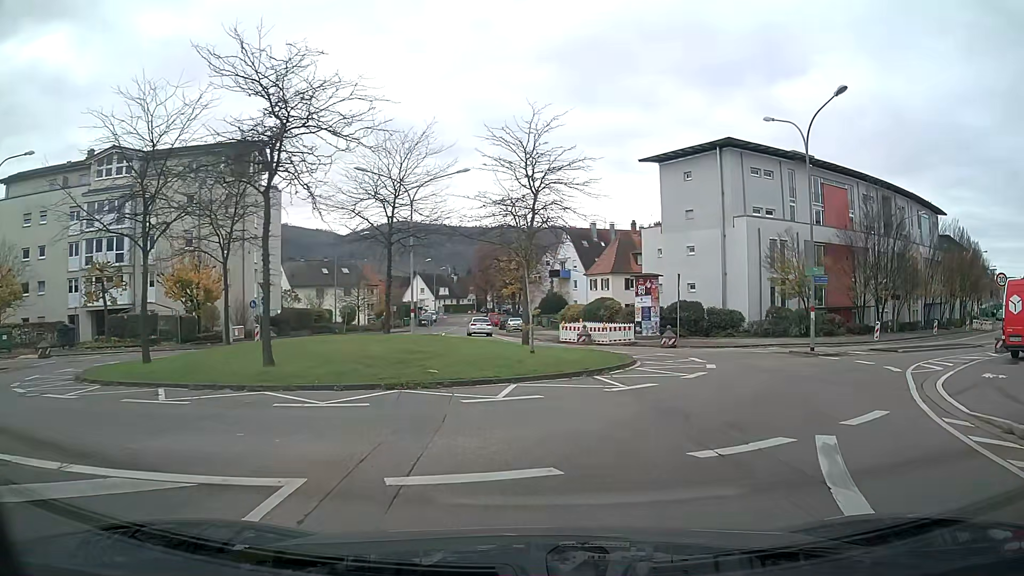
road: tertiary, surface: asphalt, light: Day
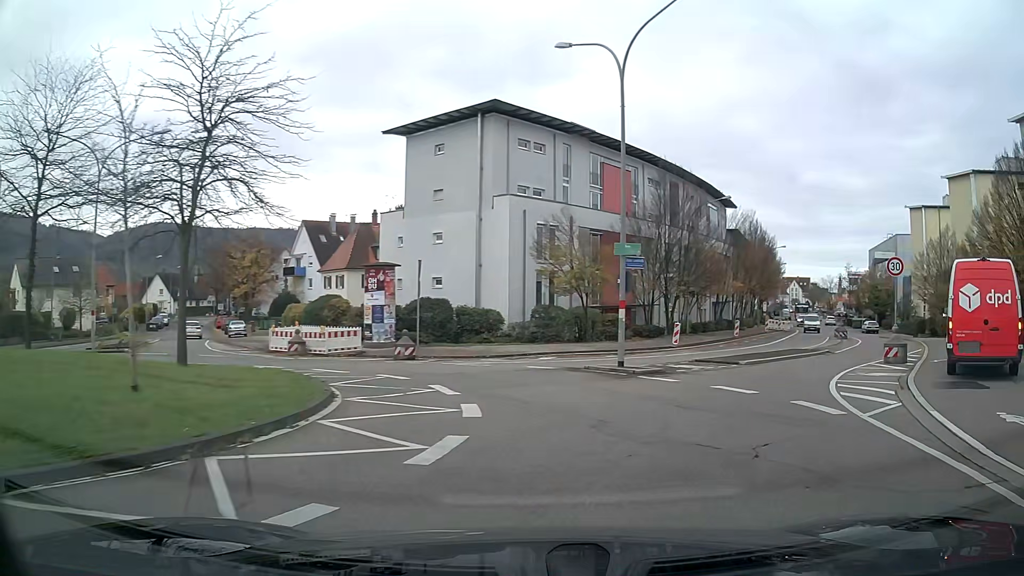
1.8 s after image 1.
(+1.7, +8.8) m; +23°
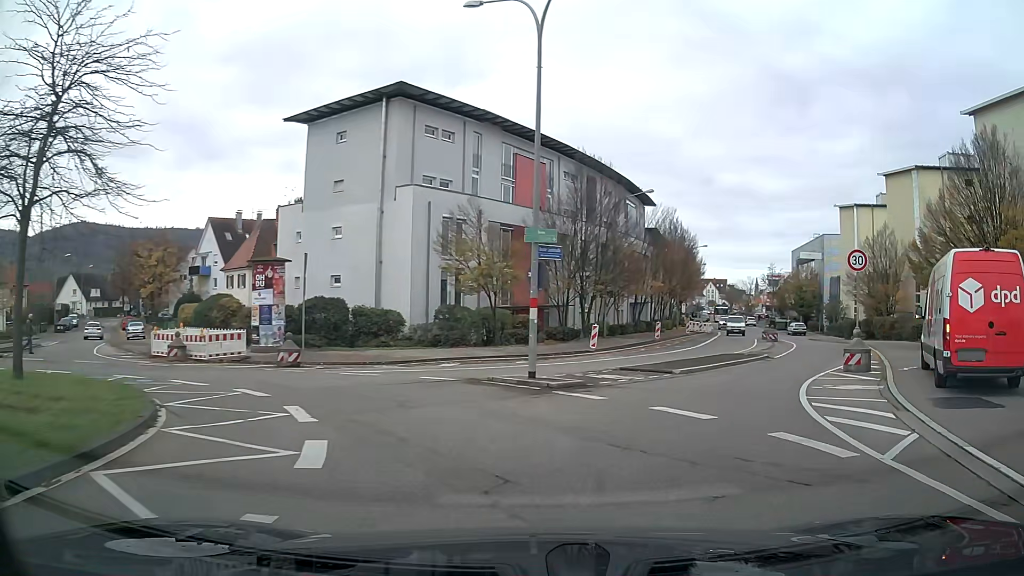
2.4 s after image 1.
(+0.2, +3.2) m; +8°
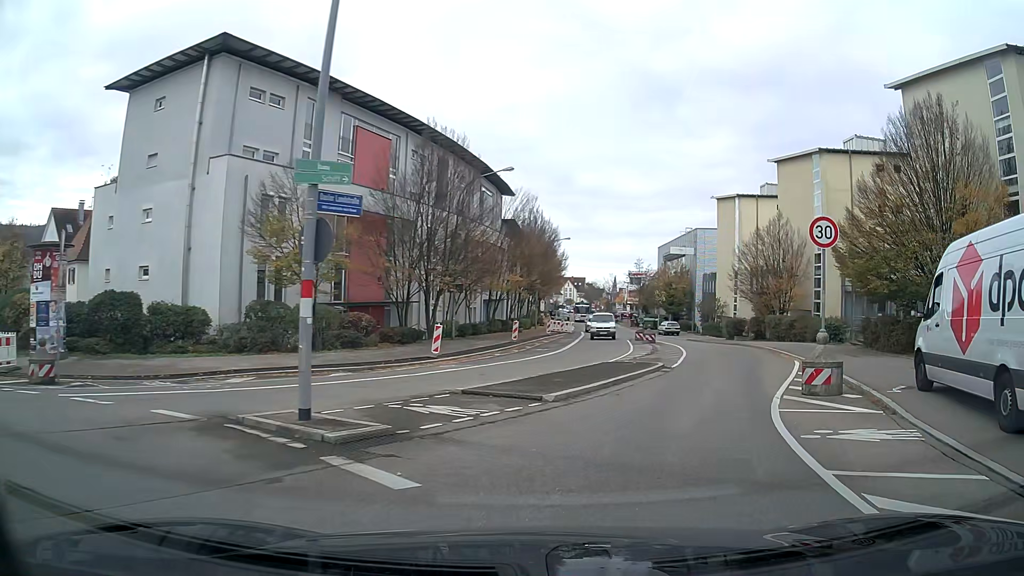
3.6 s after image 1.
(+0.6, +6.3) m; +10°
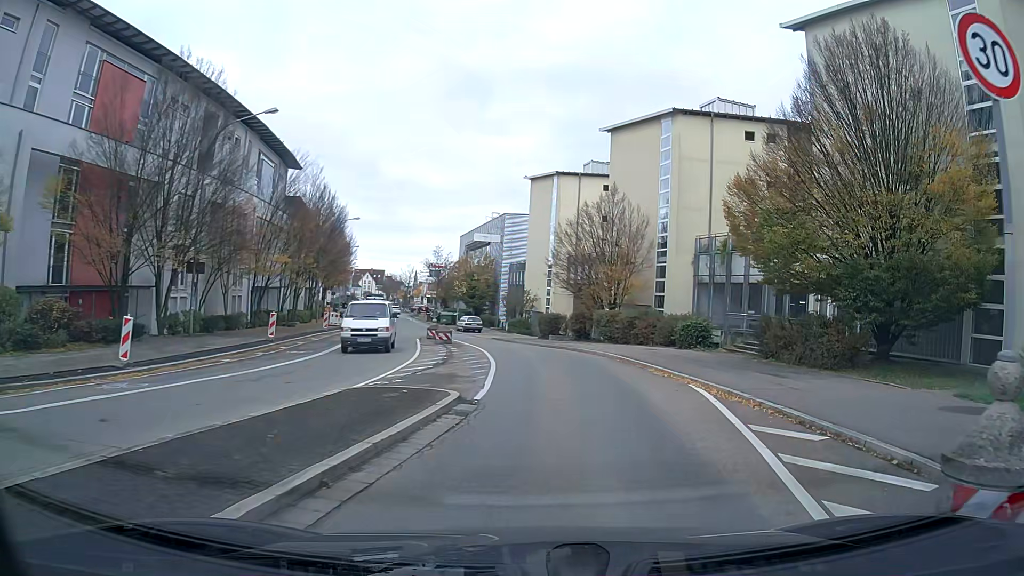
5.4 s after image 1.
(+1.4, +9.4) m; +16°
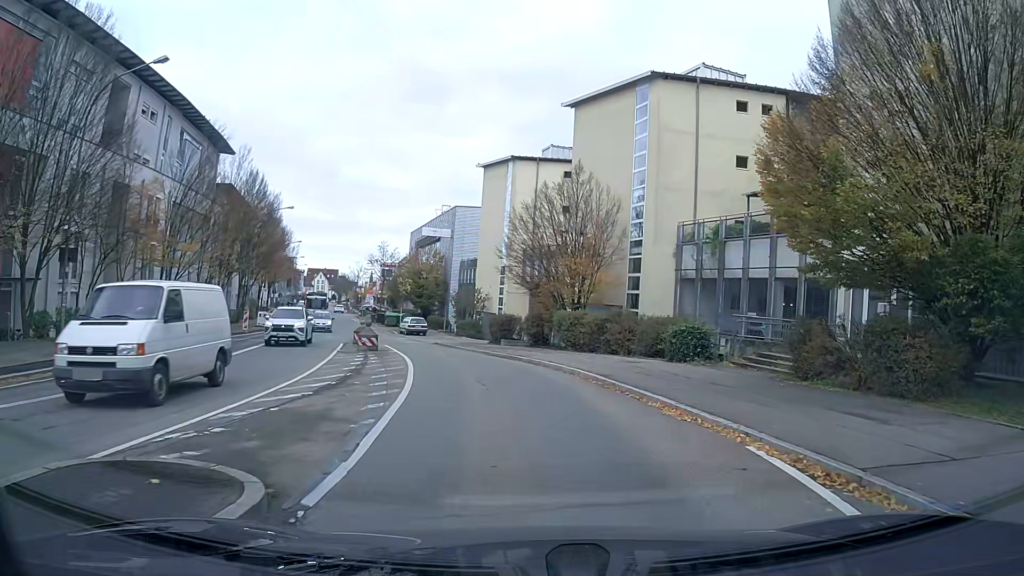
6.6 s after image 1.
(+0.1, +6.5) m; +1°
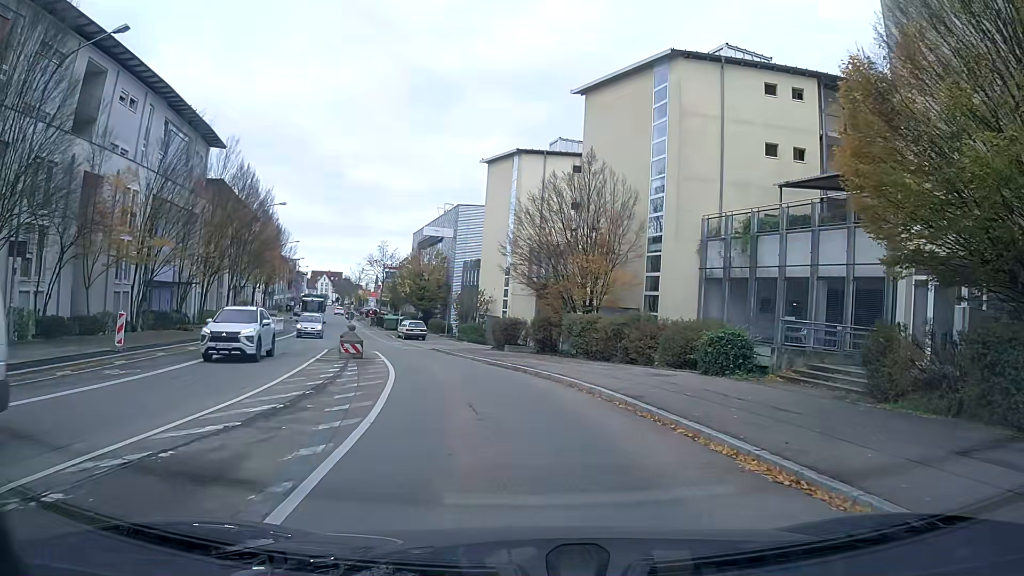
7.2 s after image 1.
(0.0, +3.3) m; -1°
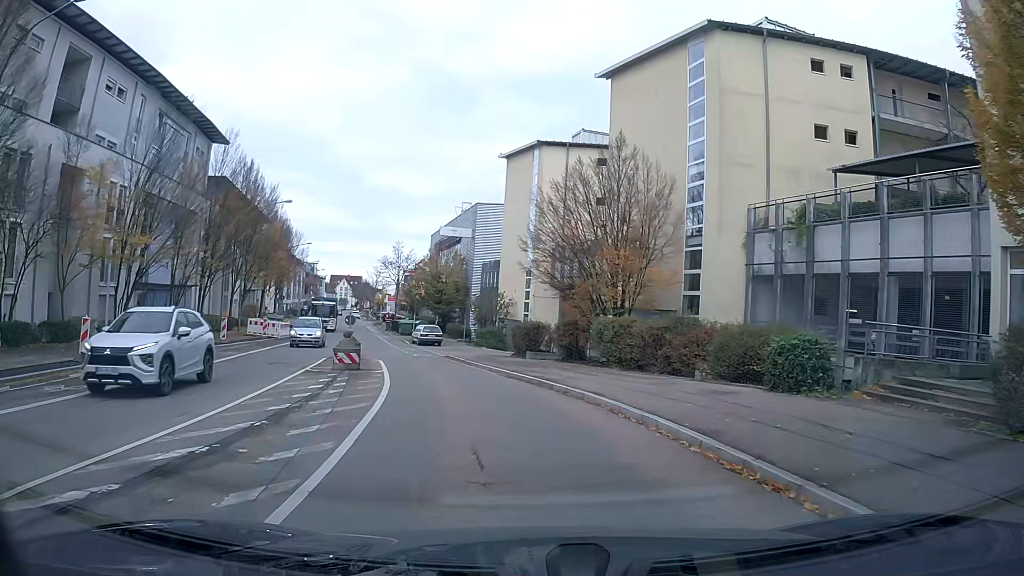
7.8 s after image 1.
(0.0, +3.4) m; -2°
(-1, +10) (-2, +20) (-5, +30) (-7, +39) (-10, +49) (-12, +59) (-15, +68) (-17, +78) (-20, +88) (-22, +97) m
